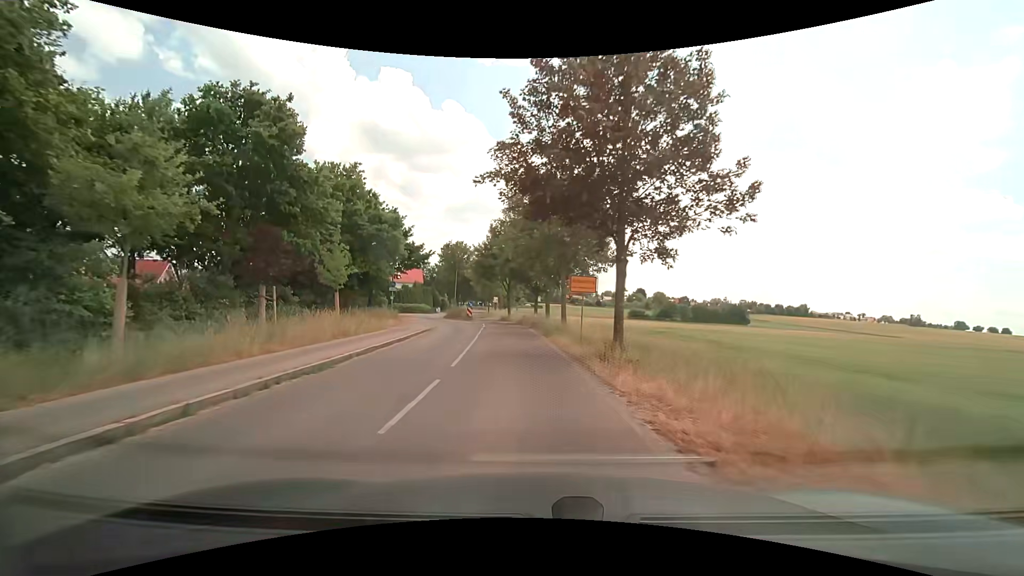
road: unclassified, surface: asphalt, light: Day
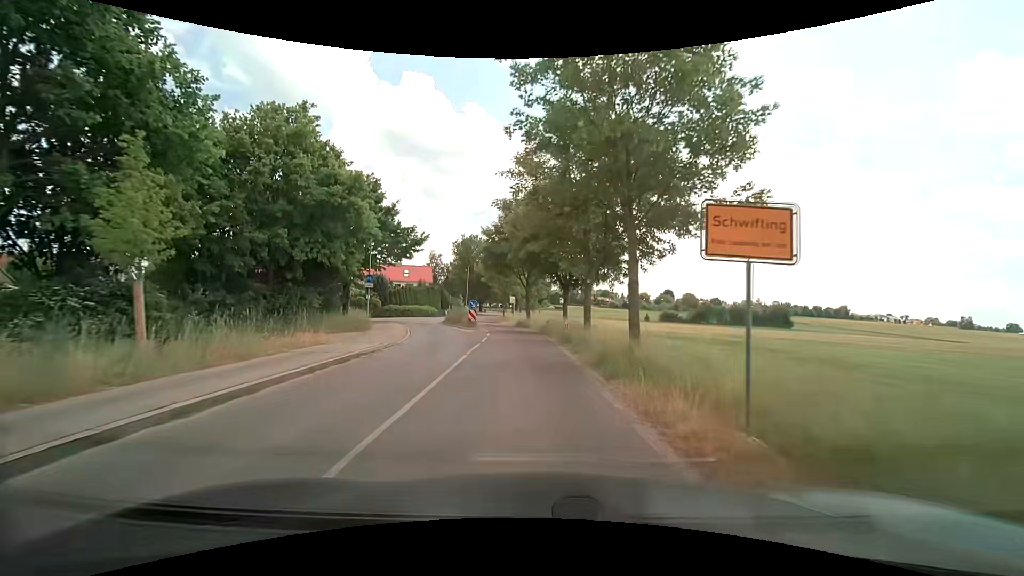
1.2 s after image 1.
(-0.3, +13.2) m; -3°
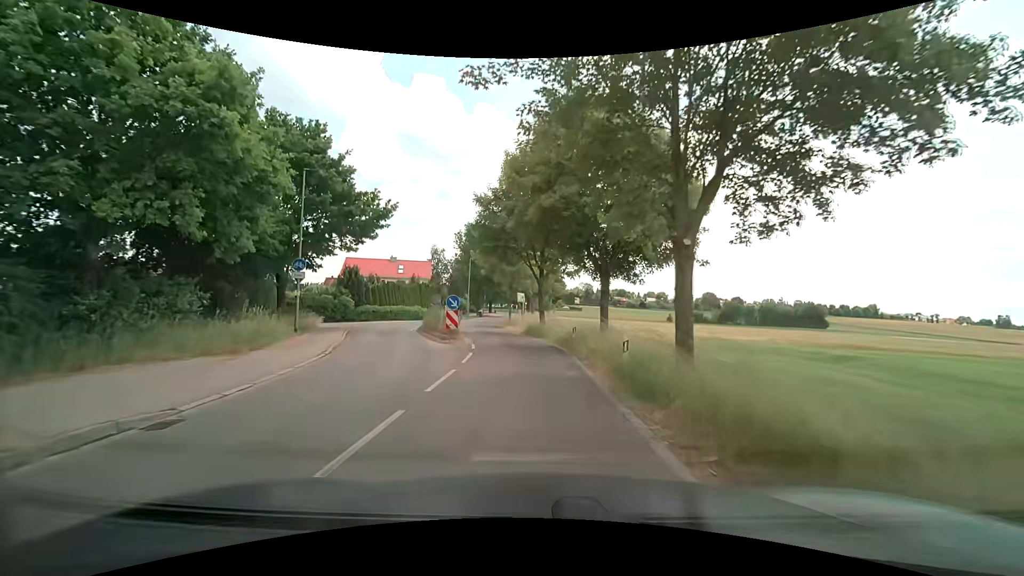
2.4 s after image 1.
(-0.2, +12.5) m; -1°
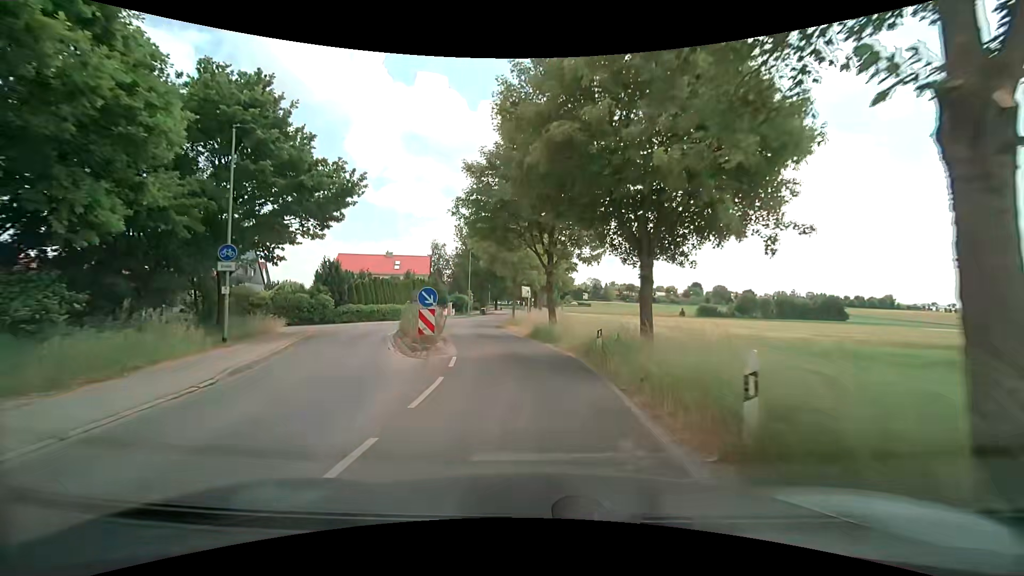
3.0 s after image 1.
(0.0, +6.0) m; -1°
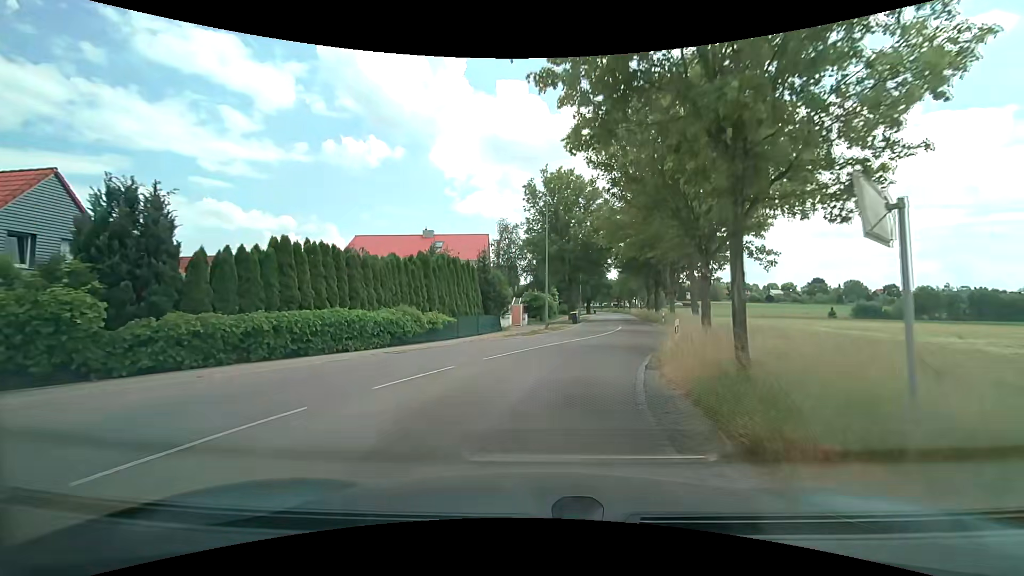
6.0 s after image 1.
(-2.7, +28.1) m; -9°
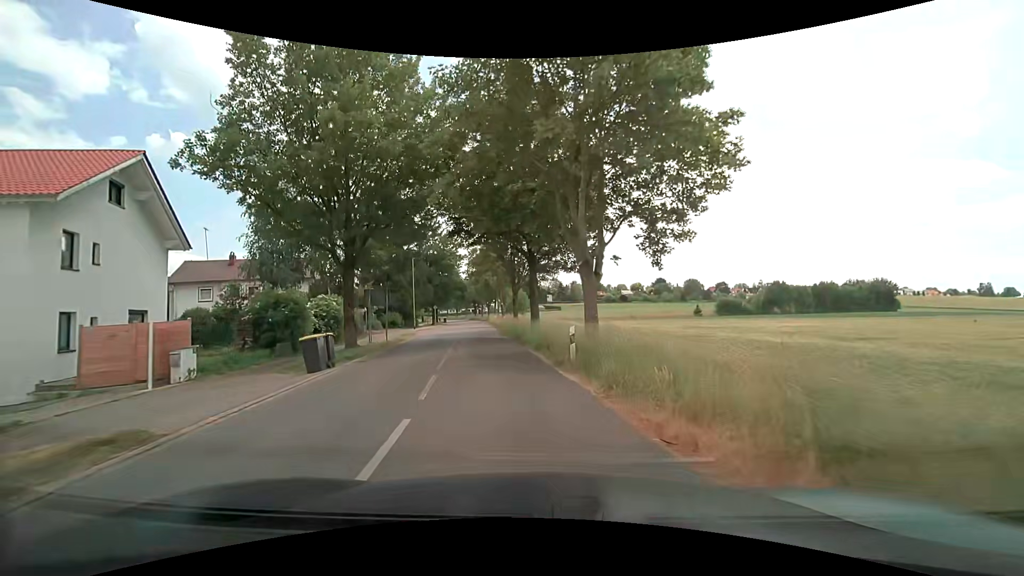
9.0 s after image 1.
(+4.8, +28.0) m; +15°
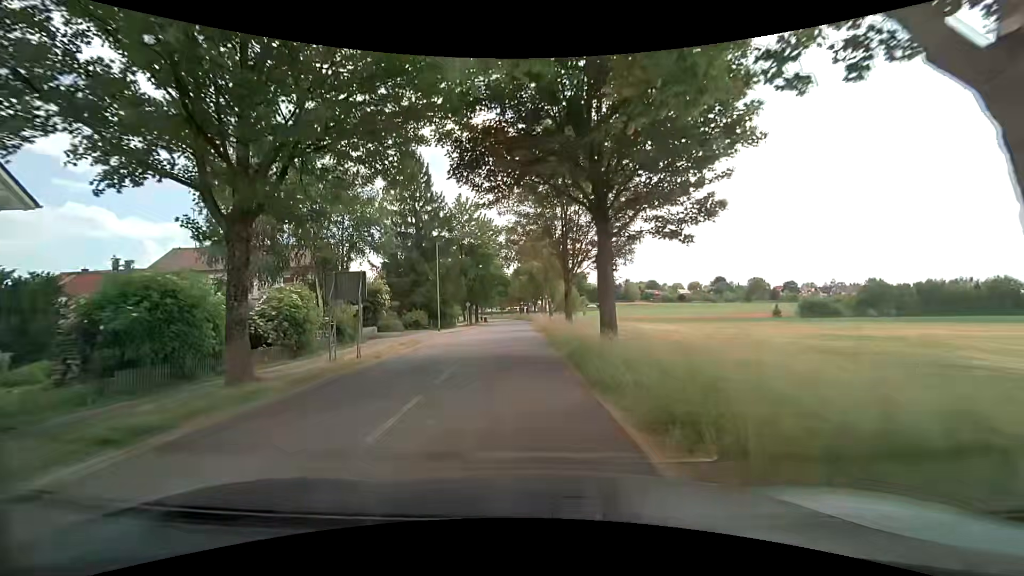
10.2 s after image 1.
(-0.5, +12.0) m; -5°
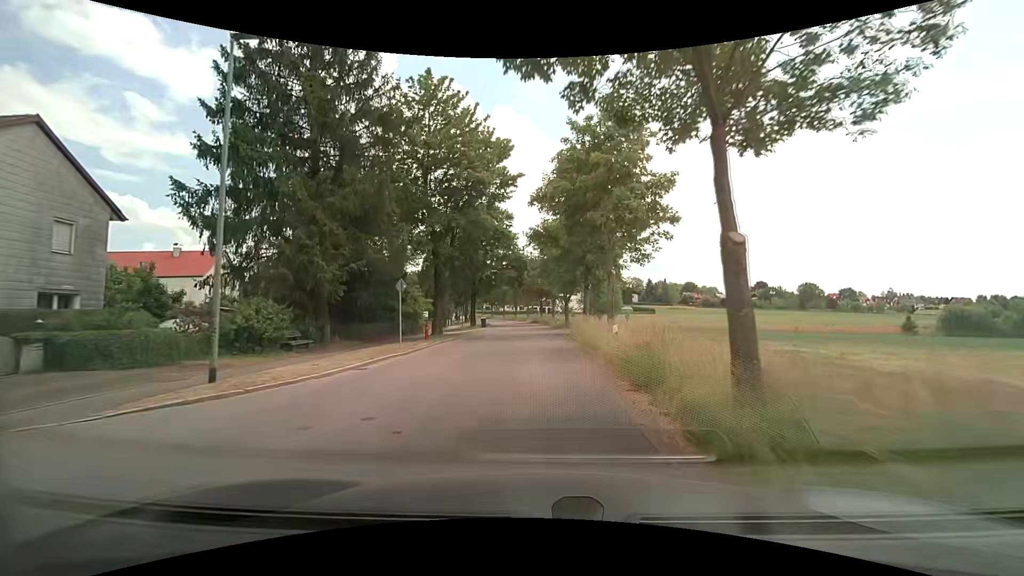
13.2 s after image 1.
(-1.1, +32.7) m; -2°
(0, +10) (0, +20) (0, +30) (0, +40) (-1, +50) (-1, +60) (-2, +70) (-4, +80) (-6, +90) (-8, +99) m
